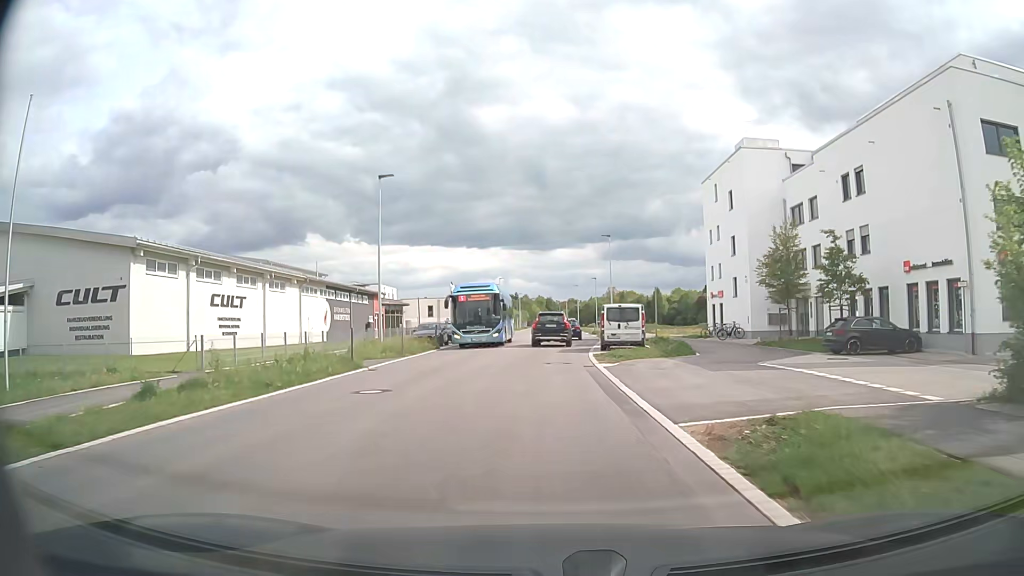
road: secondary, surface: asphalt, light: Day
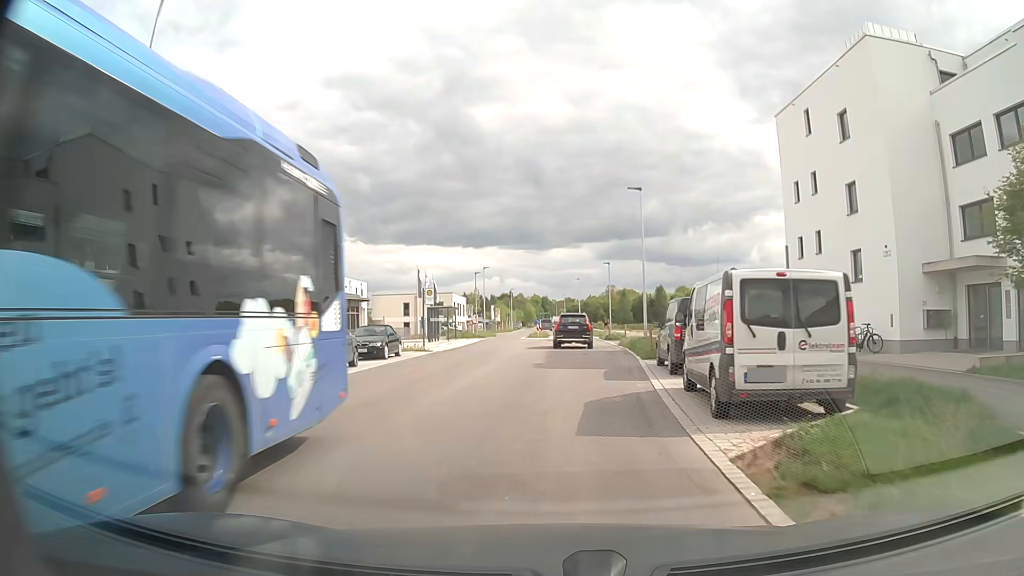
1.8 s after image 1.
(-0.1, +19.7) m; 0°
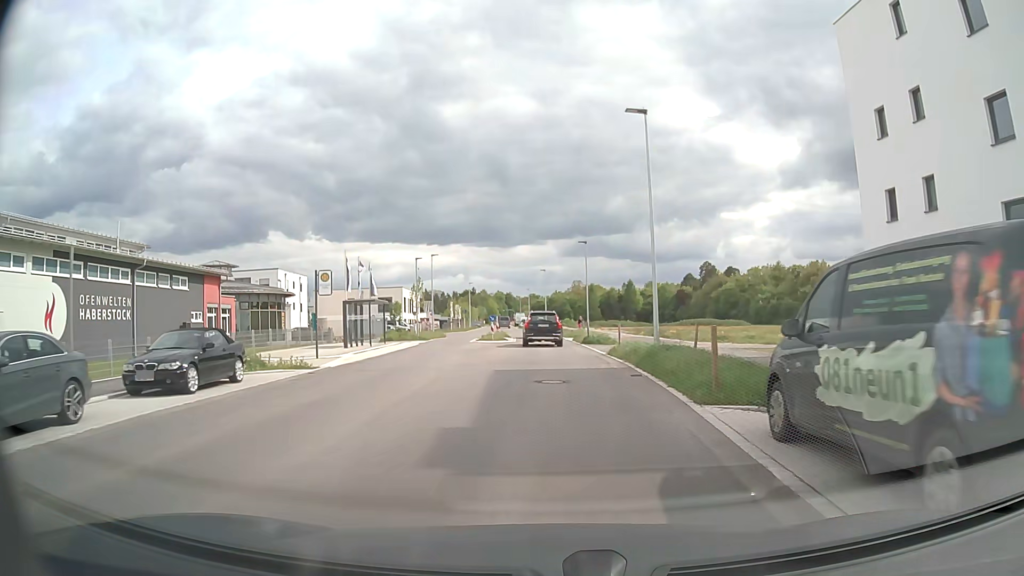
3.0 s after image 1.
(+0.3, +13.0) m; +3°
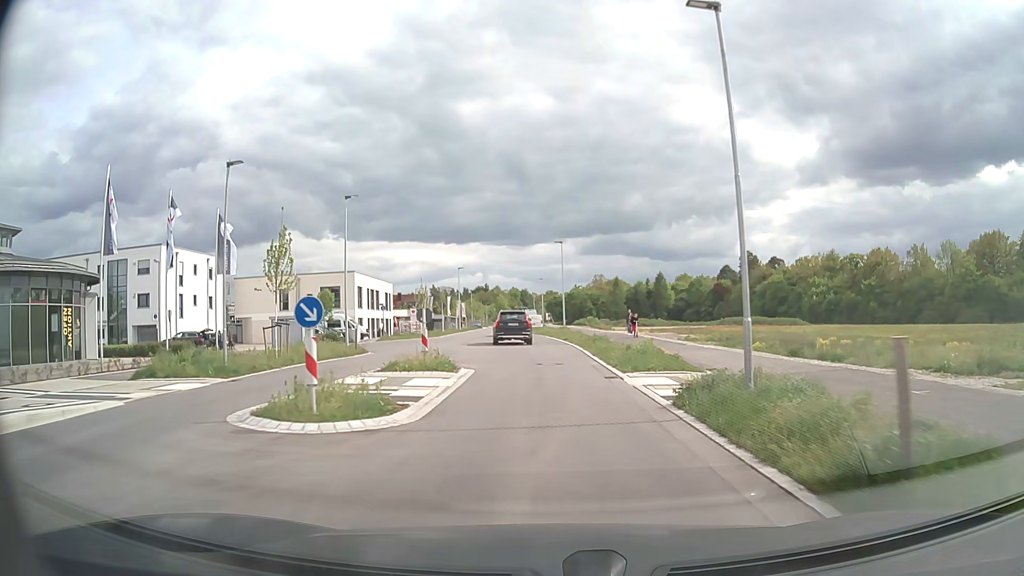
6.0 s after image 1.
(0.0, +32.3) m; -1°
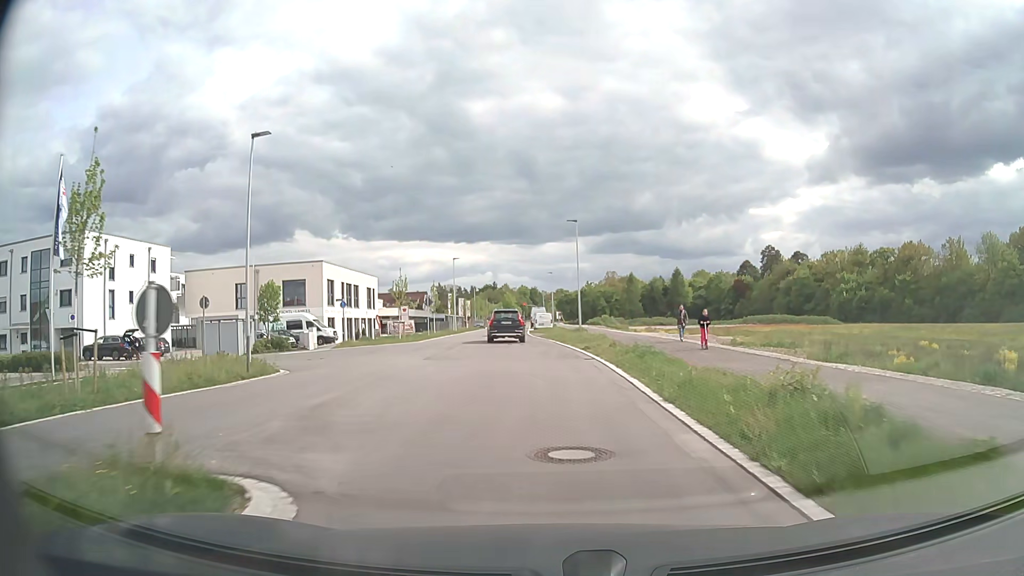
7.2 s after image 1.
(-0.1, +13.0) m; -1°
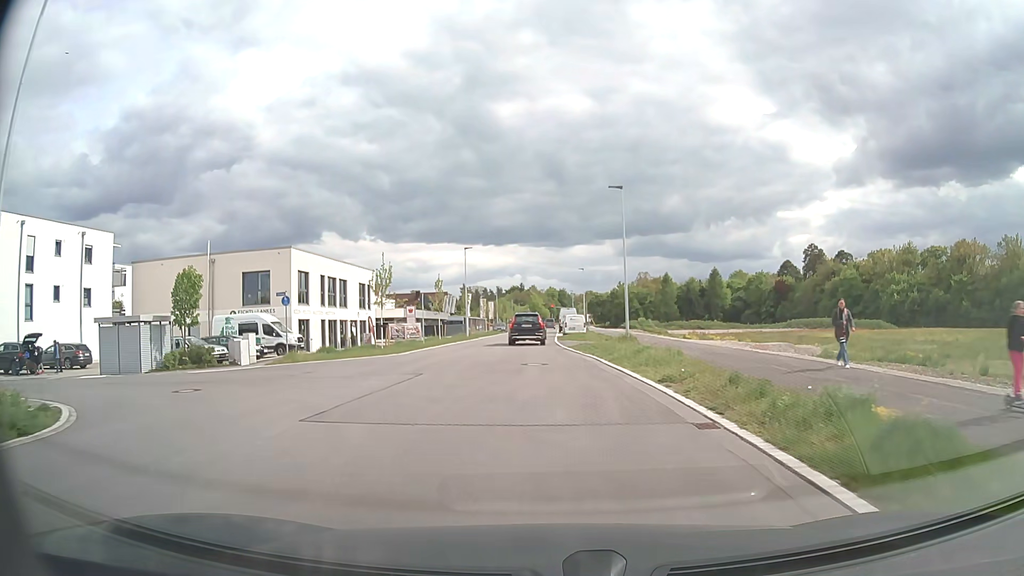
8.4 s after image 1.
(-0.2, +13.3) m; -2°
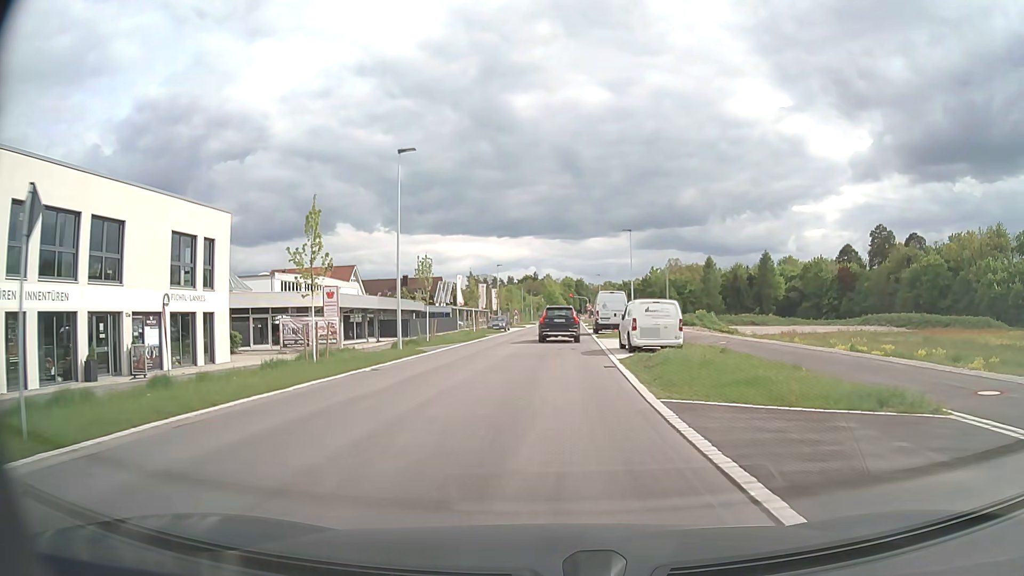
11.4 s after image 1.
(-0.8, +33.9) m; -1°
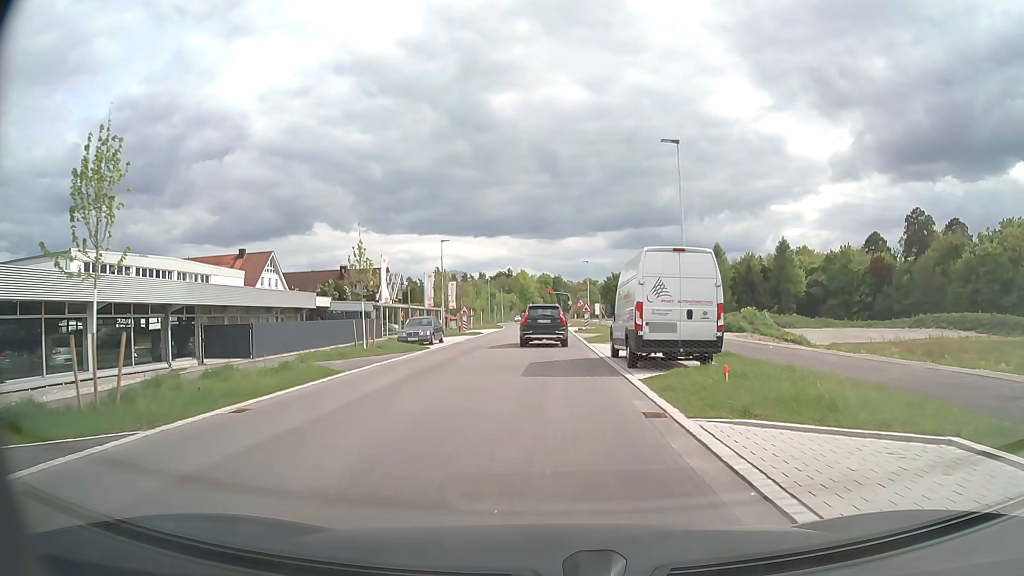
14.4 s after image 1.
(+0.7, +28.4) m; +2°
(0, +10) (0, +20) (0, +30) (0, +40) (0, +50) (0, +60) (0, +70) (0, +80) (0, +90) (0, +100) m
